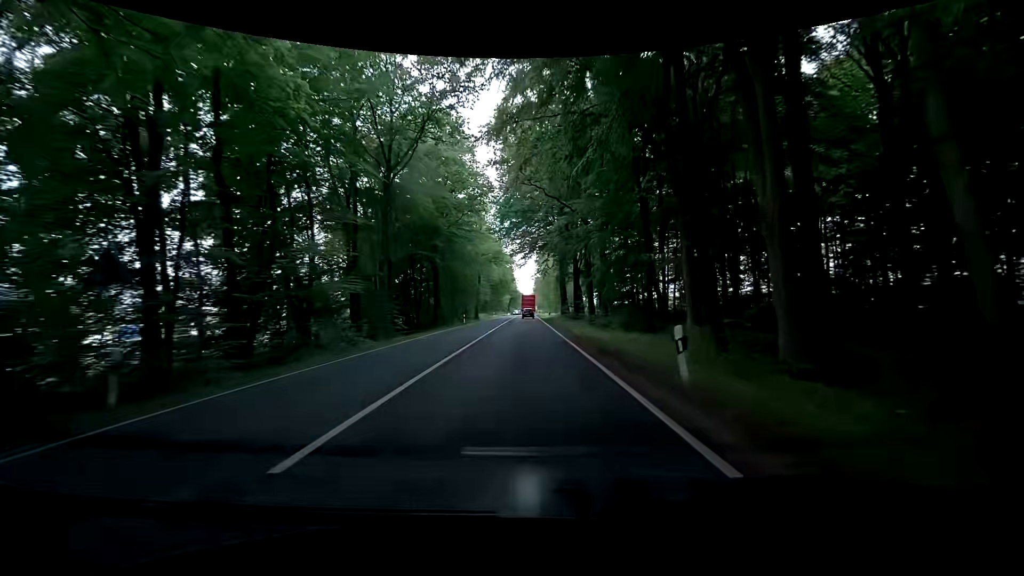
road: primary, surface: asphalt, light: Day
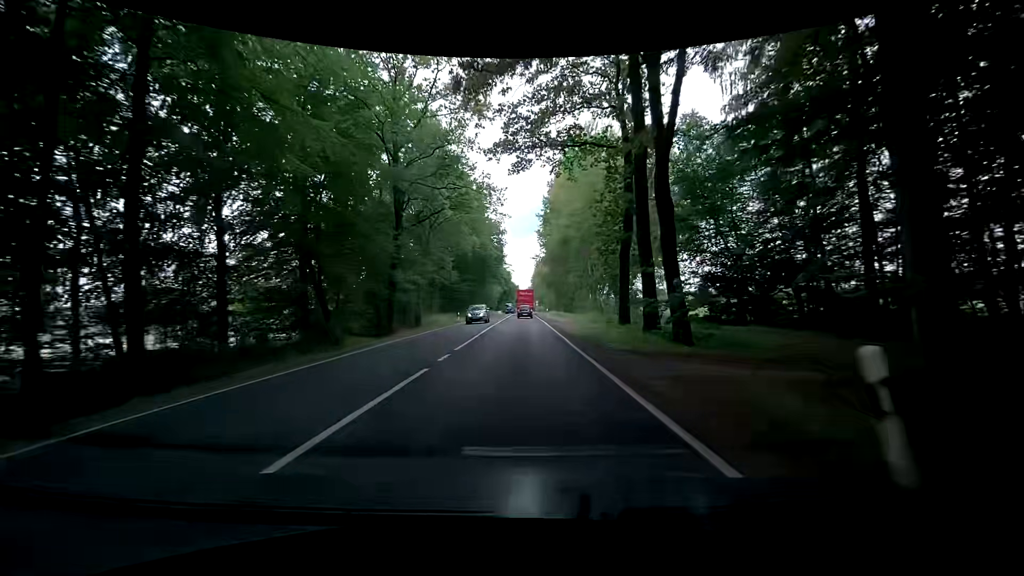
(-0.1, +52.3) m; 0°
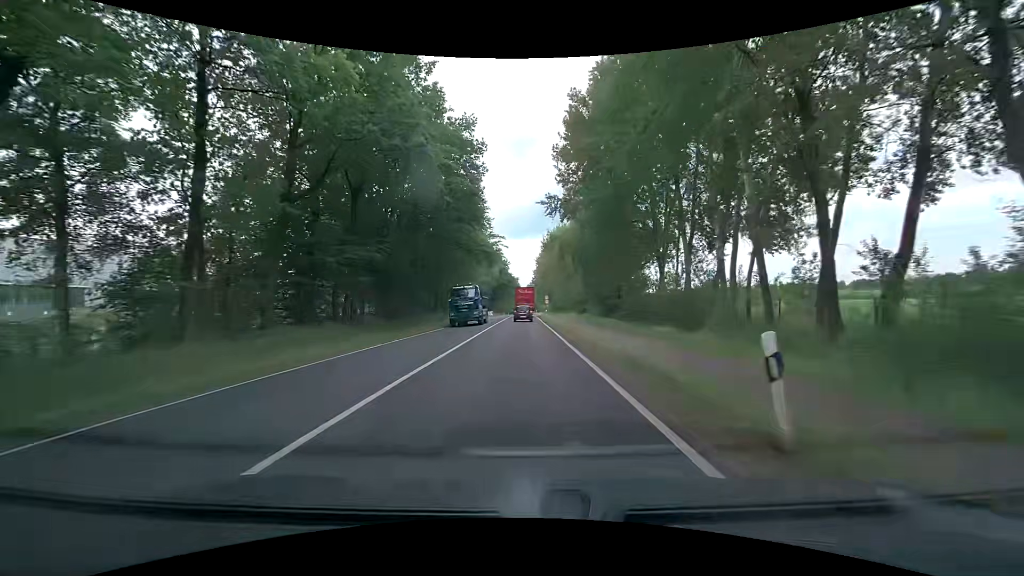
(+0.1, +48.7) m; 0°
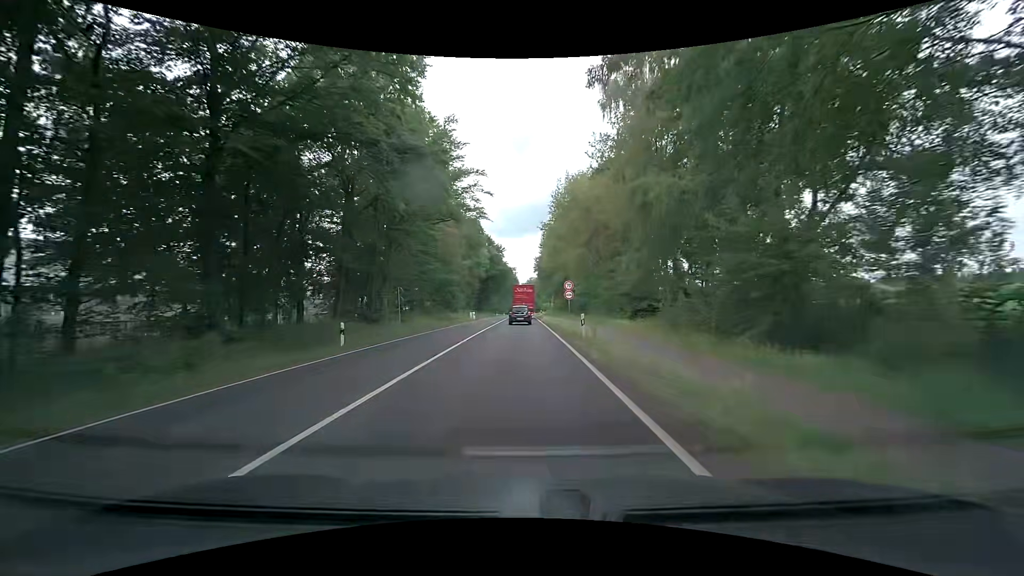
(+0.4, +35.9) m; +1°
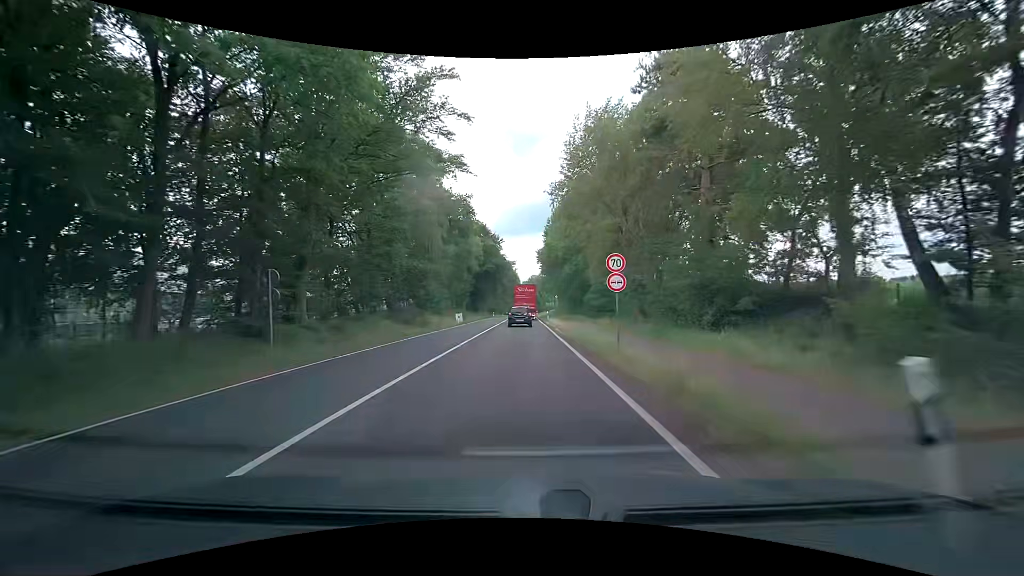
(-0.1, +16.8) m; 0°
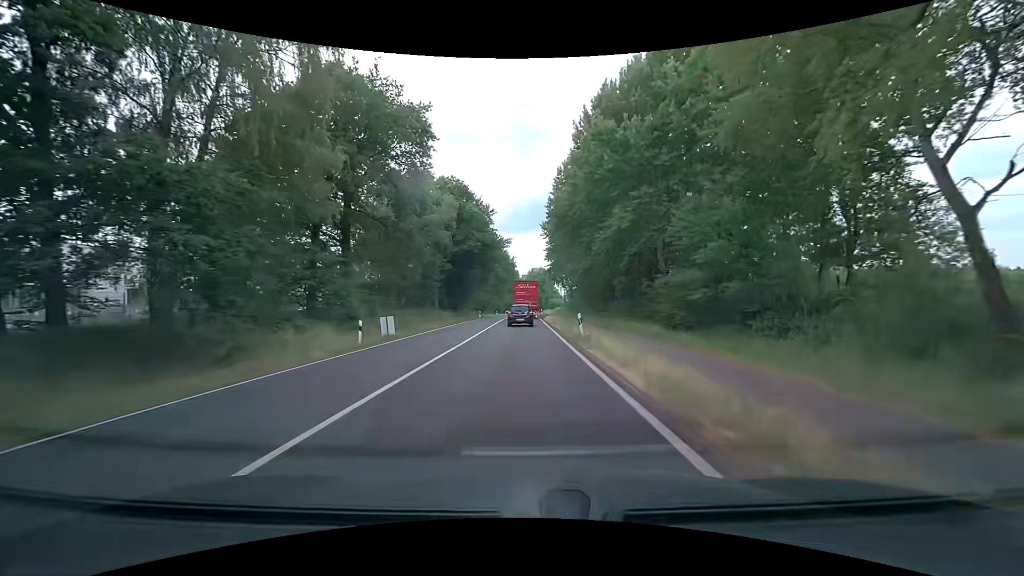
(-0.3, +31.6) m; -1°
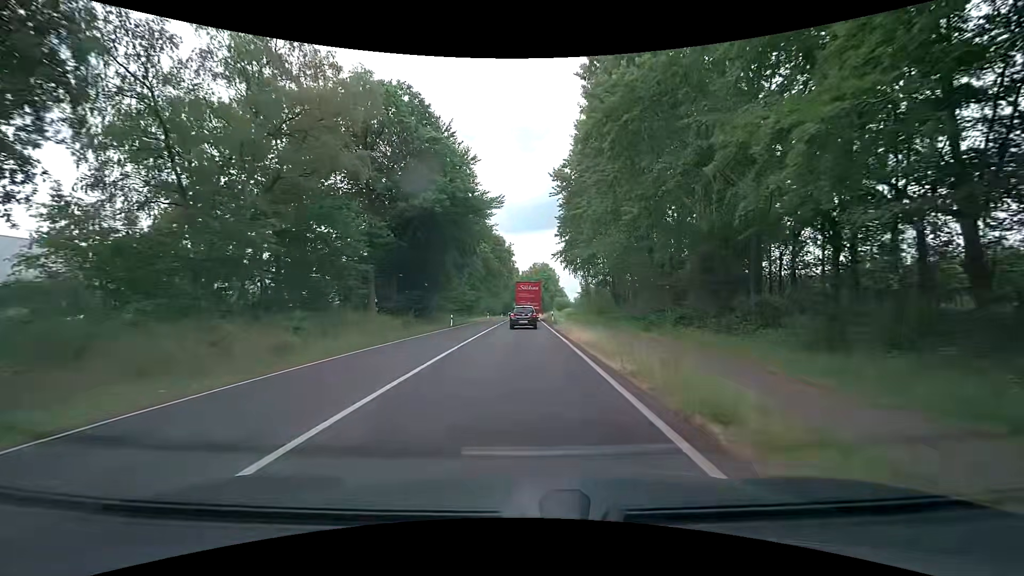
(+0.1, +29.6) m; 0°
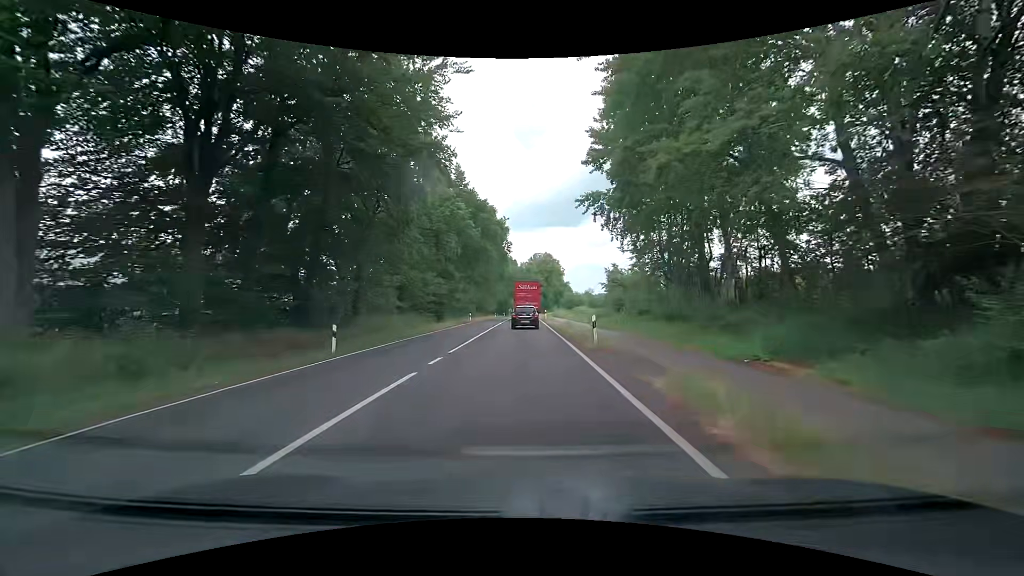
(0.0, +28.7) m; +1°
(0, +10) (0, +20) (0, +30) (-1, +40) (-1, +50) (-1, +60) (-1, +70) (-1, +80) (-1, +90) (-1, +100) m
